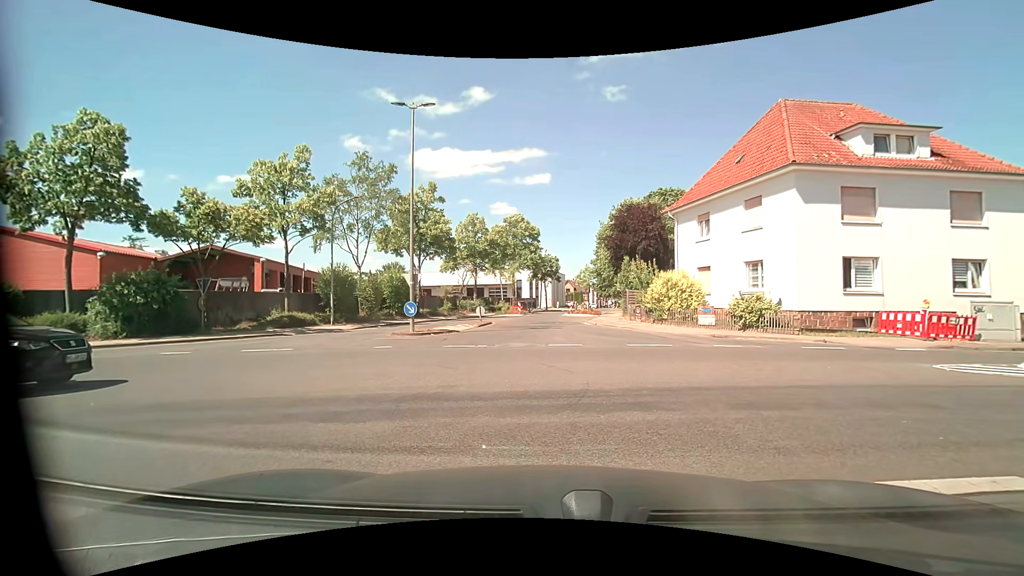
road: residential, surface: asphalt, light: Day
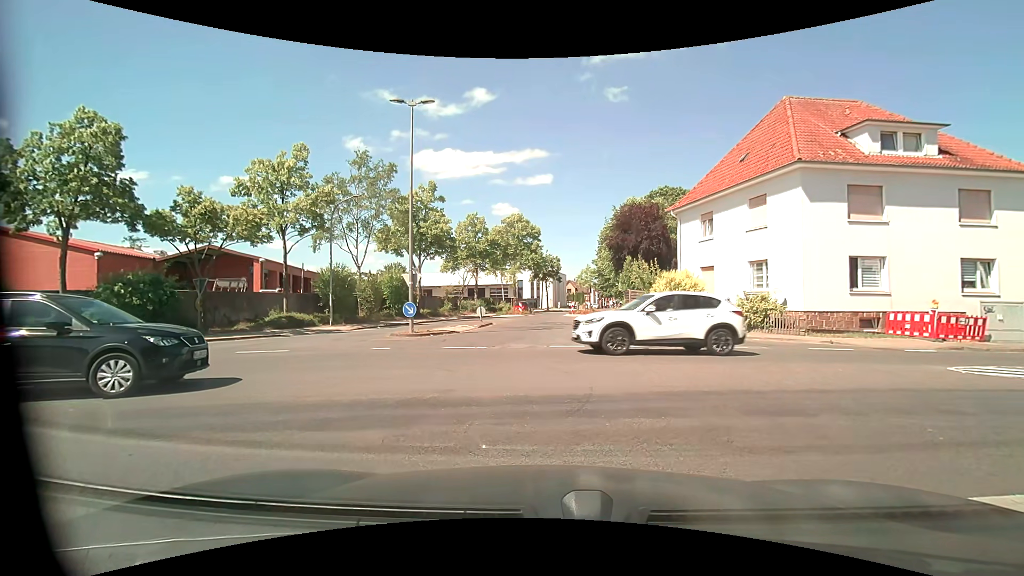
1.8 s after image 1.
(0.0, +0.4) m; 0°
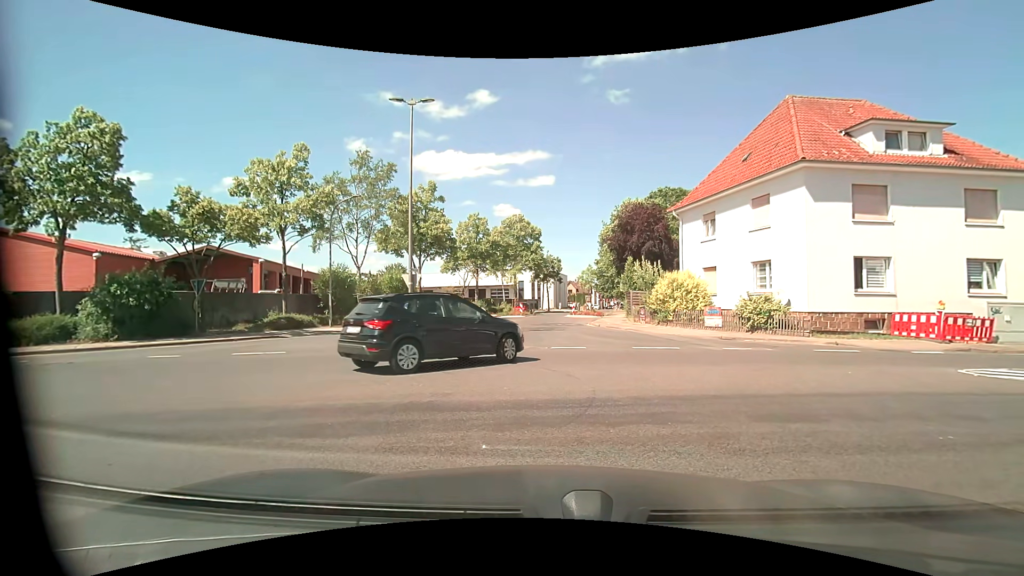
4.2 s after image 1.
(0.0, +0.2) m; 0°
